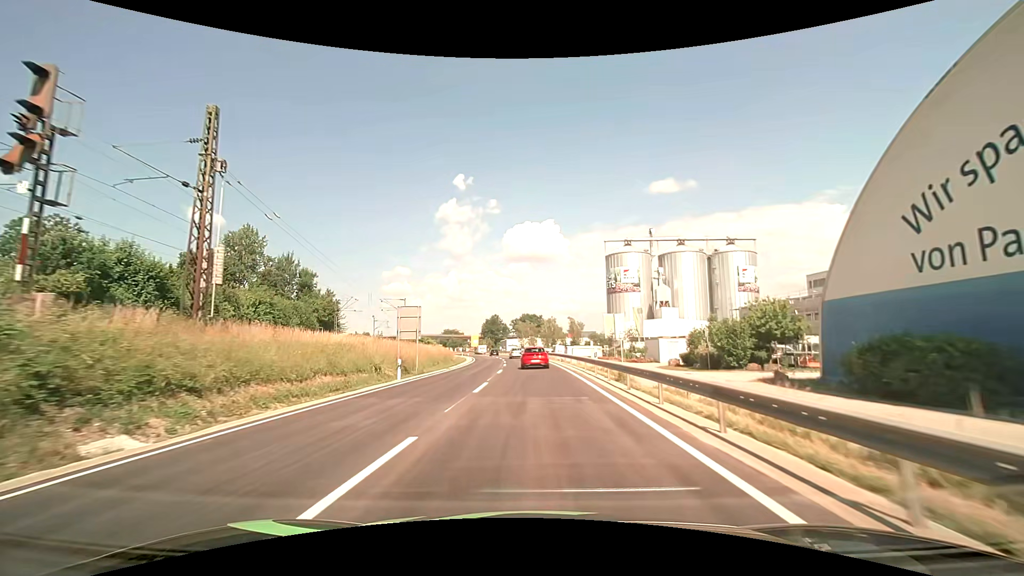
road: primary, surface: asphalt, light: Day
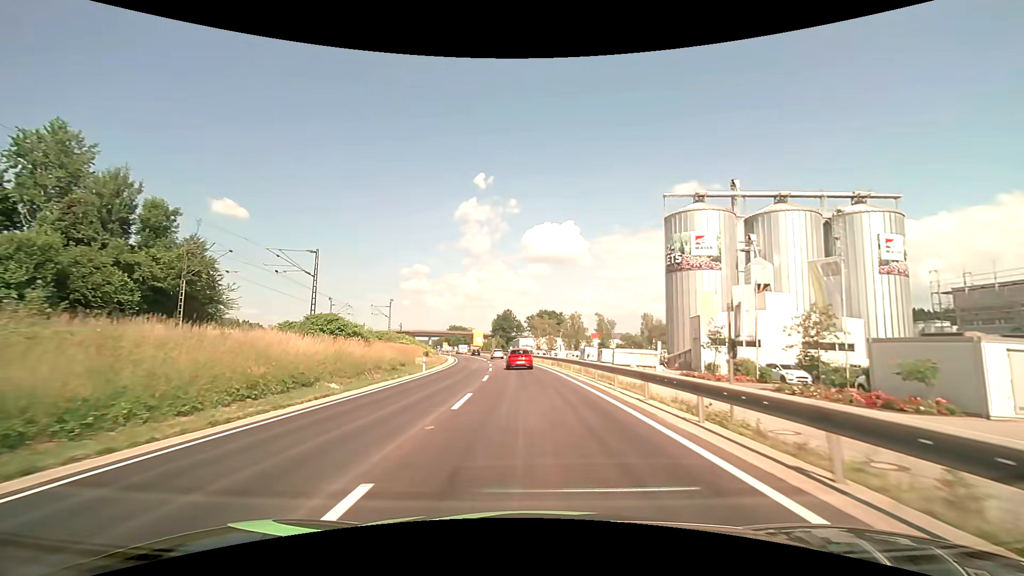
(-0.5, +39.0) m; -2°
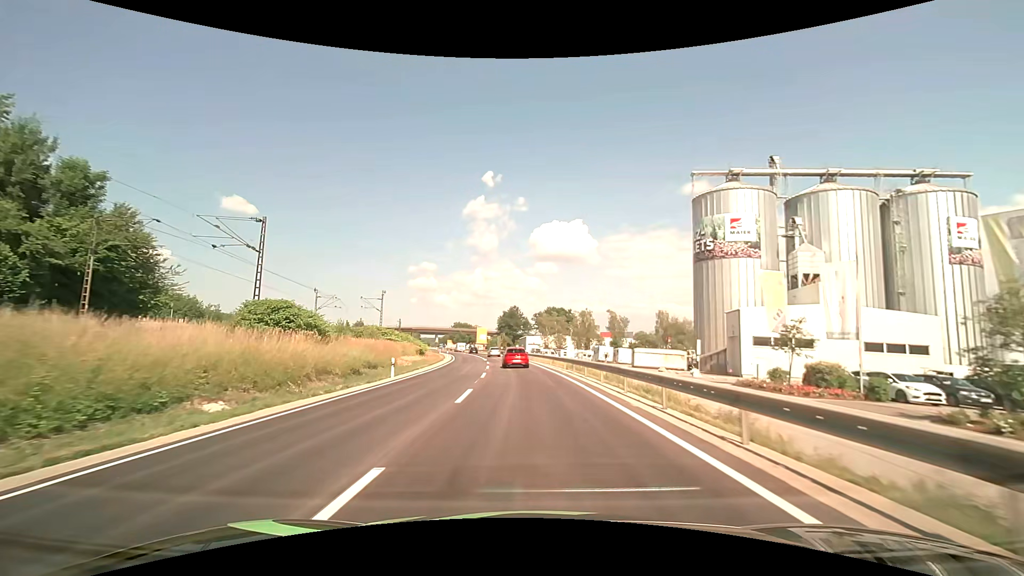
(0.0, +10.0) m; -1°
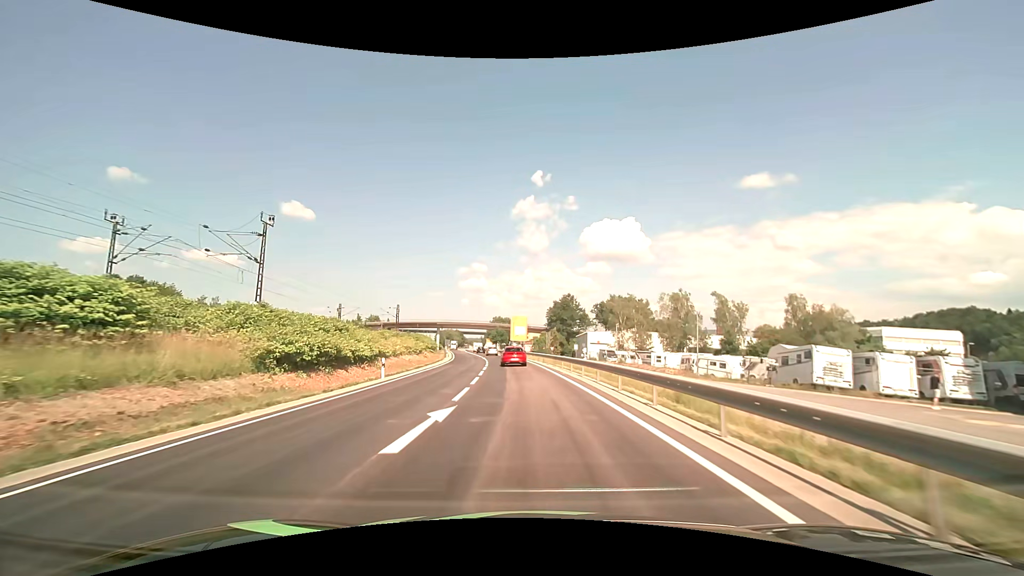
(-2.5, +51.6) m; -6°
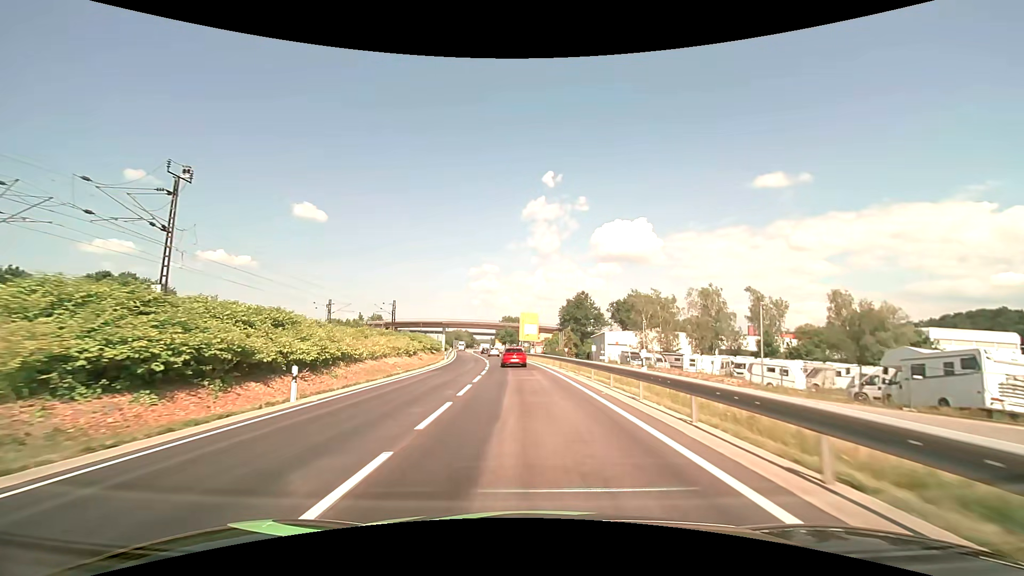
(-0.1, +10.6) m; -1°
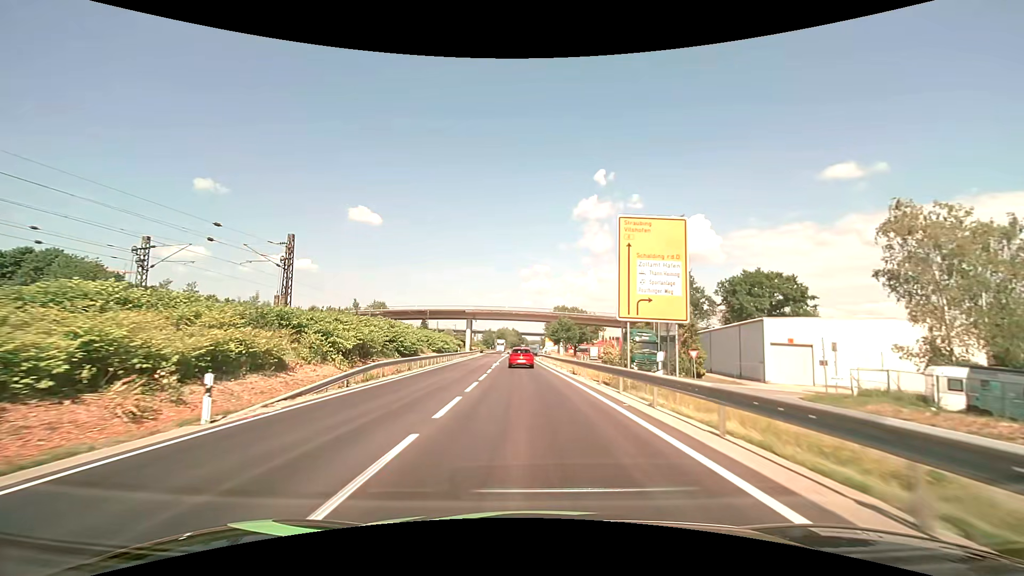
(-2.7, +53.0) m; -6°
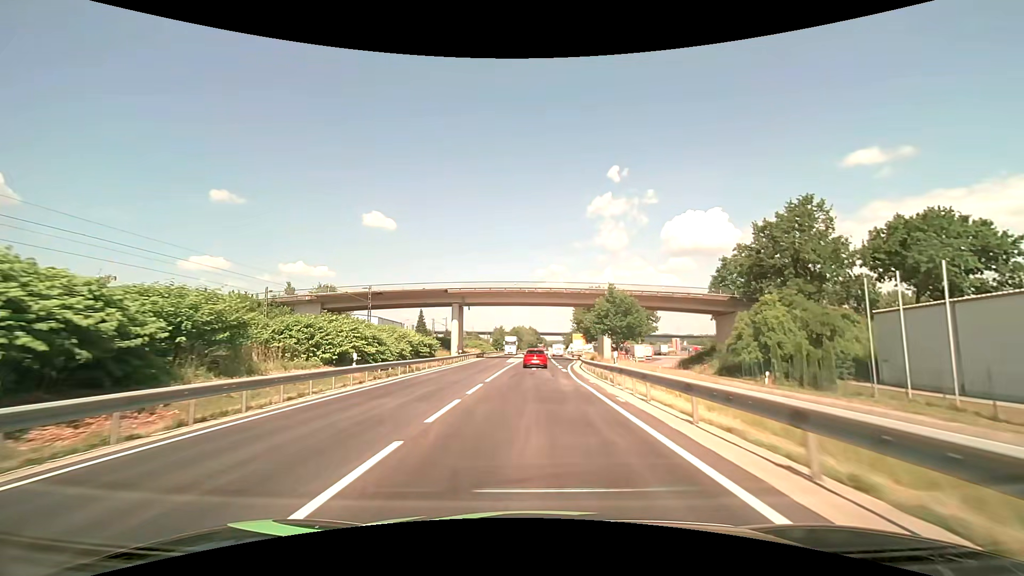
(-1.0, +42.8) m; -2°
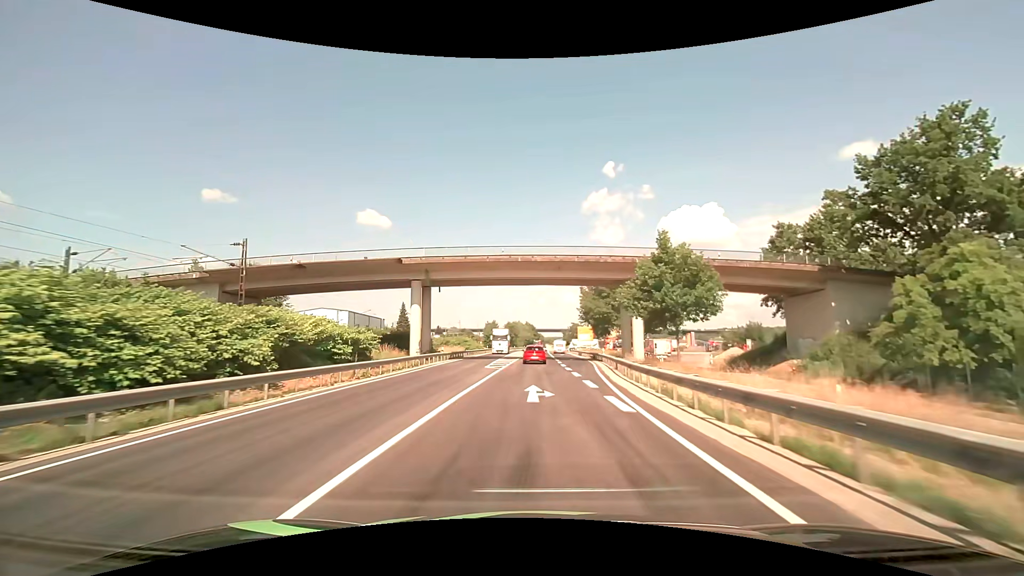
(0.0, +22.1) m; +1°
(0, +10) (0, +20) (0, +30) (0, +40) (0, +50) (0, +60) (0, +70) (0, +80) (+1, +90) (+1, +100) m
